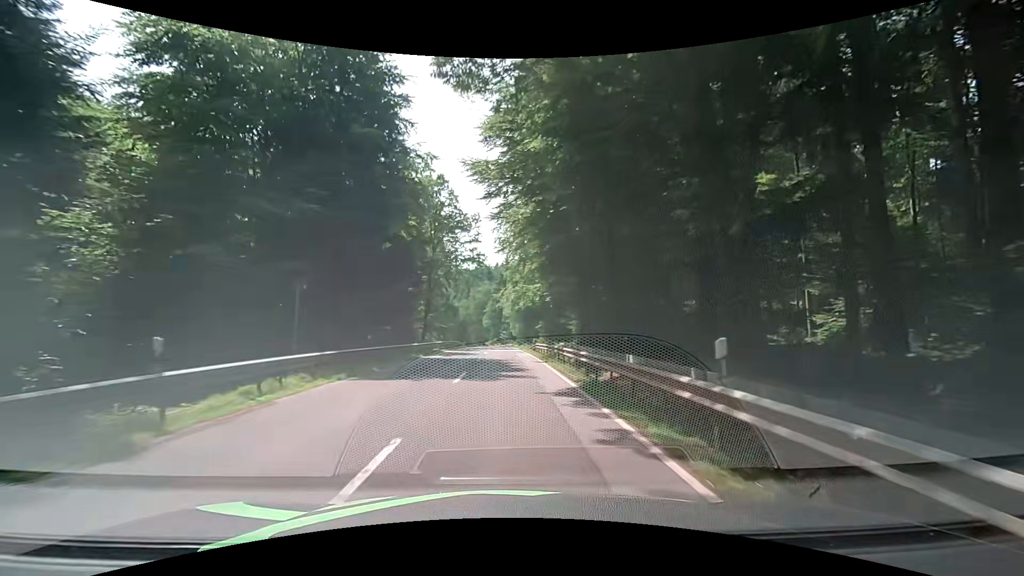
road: secondary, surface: asphalt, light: Day
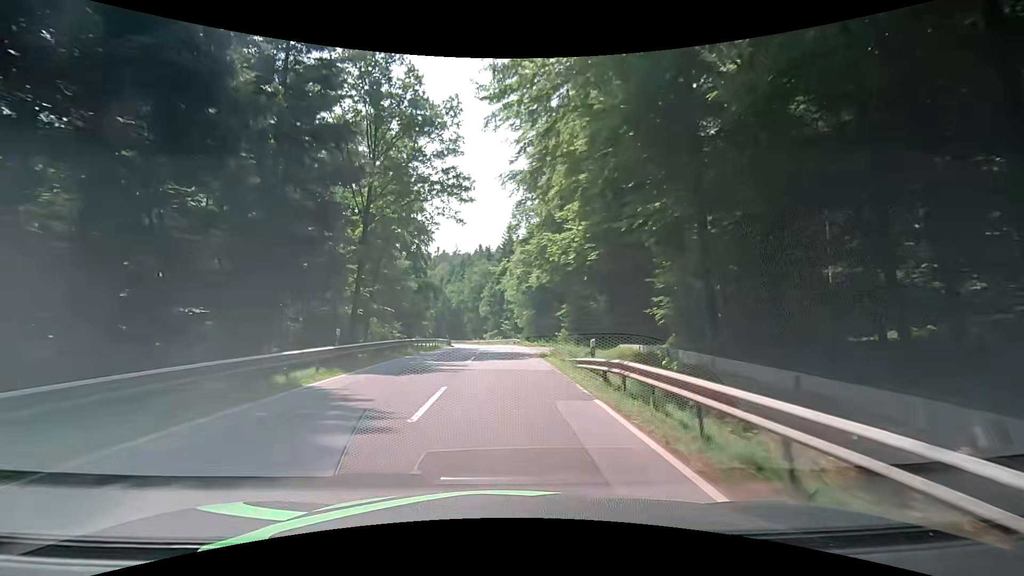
(+0.4, +27.4) m; 0°
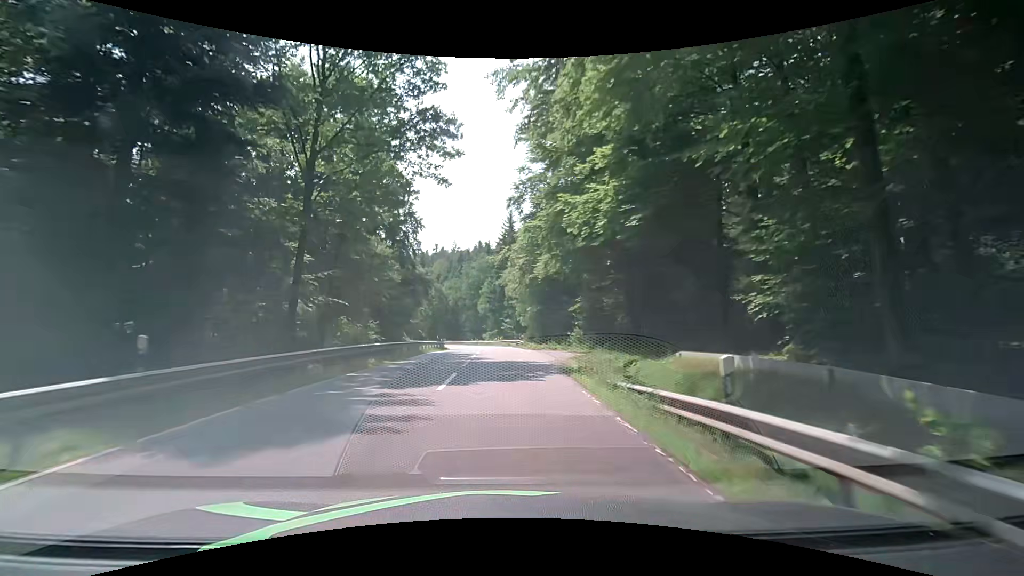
(-0.1, +8.8) m; 0°
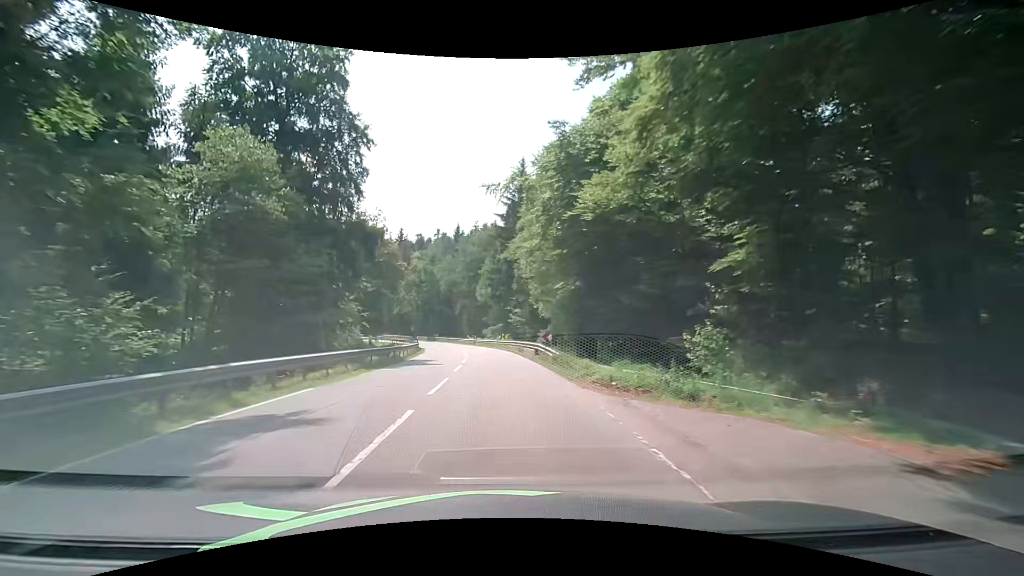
(-0.1, +25.4) m; 0°
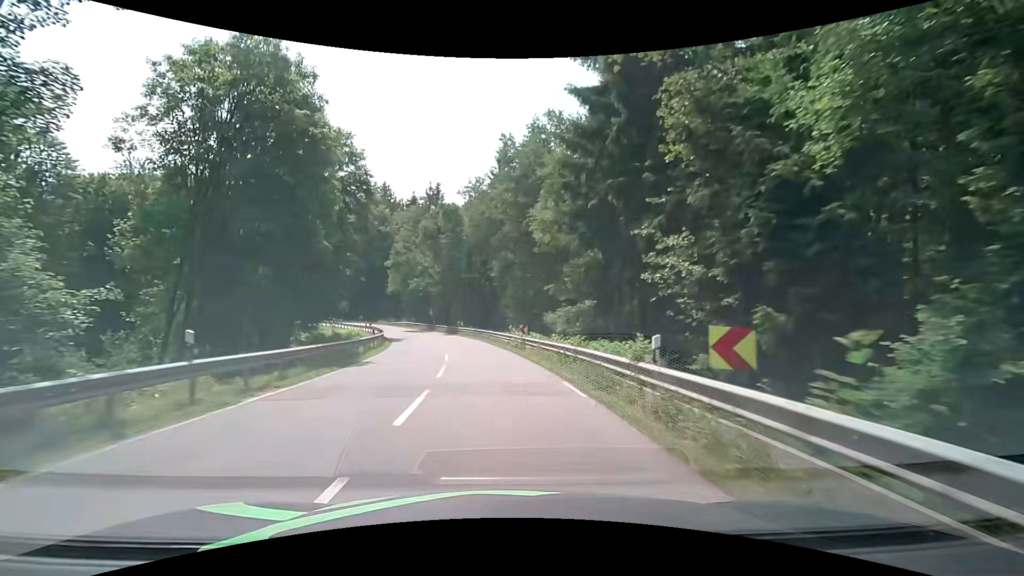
(-2.4, +41.9) m; -7°
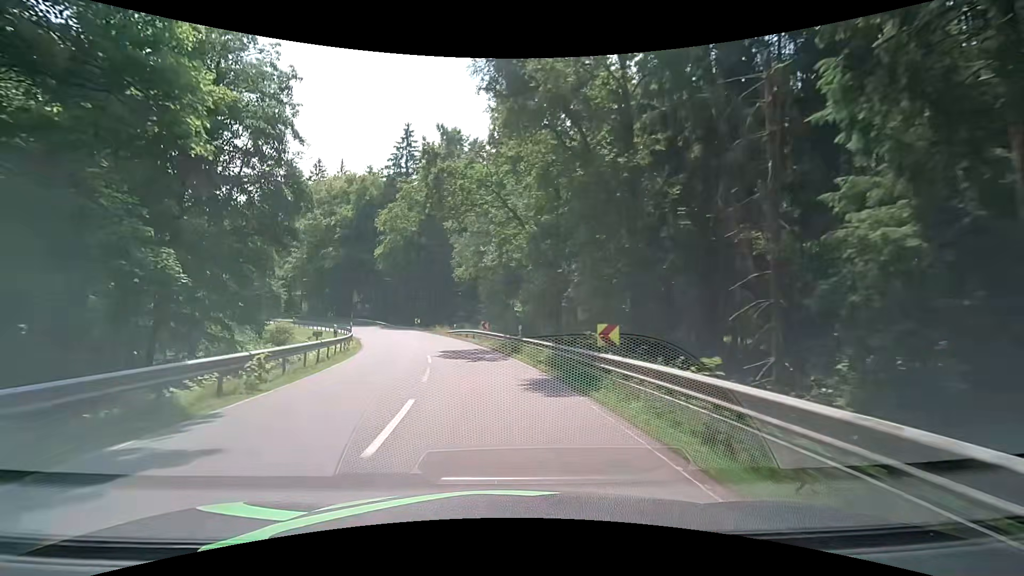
(-4.3, +39.9) m; -13°
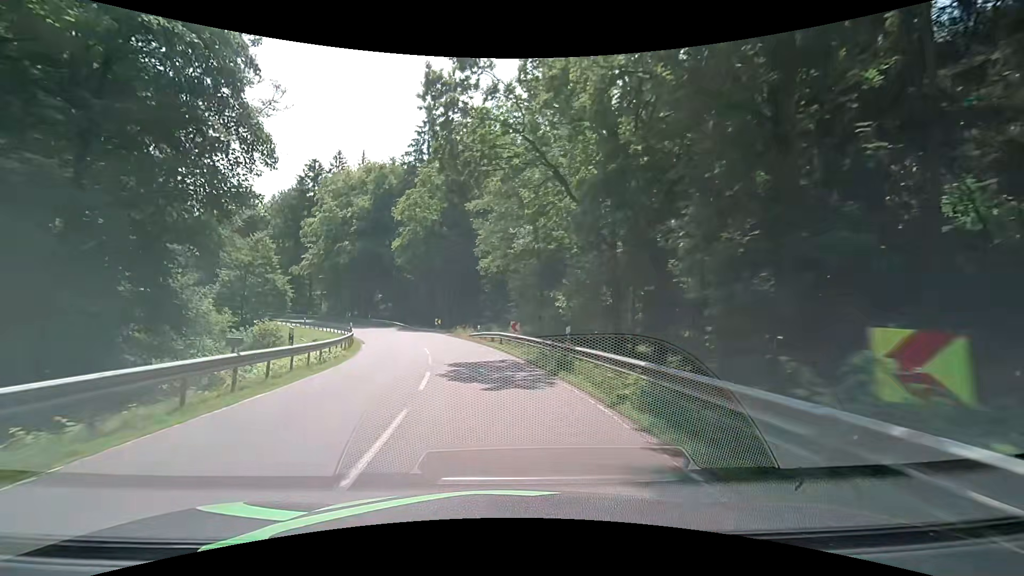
(-0.2, +7.7) m; -3°
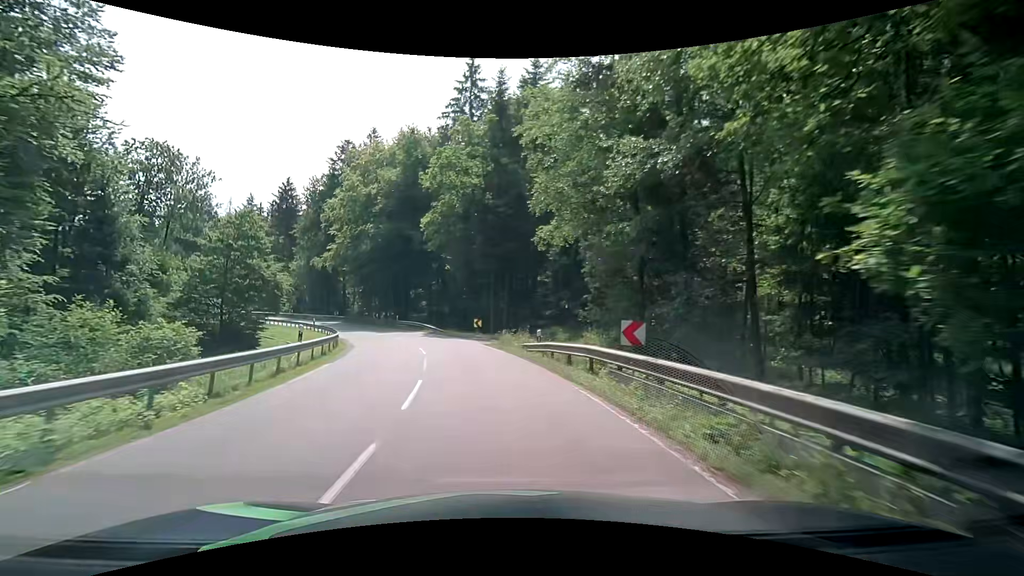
(-1.0, +15.0) m; -7°
(0, +10) (-2, +20) (-4, +30) (-8, +39) (-12, +48) (-17, +57) (-23, +65) (-29, +73) (-36, +80) (-43, +87) m
